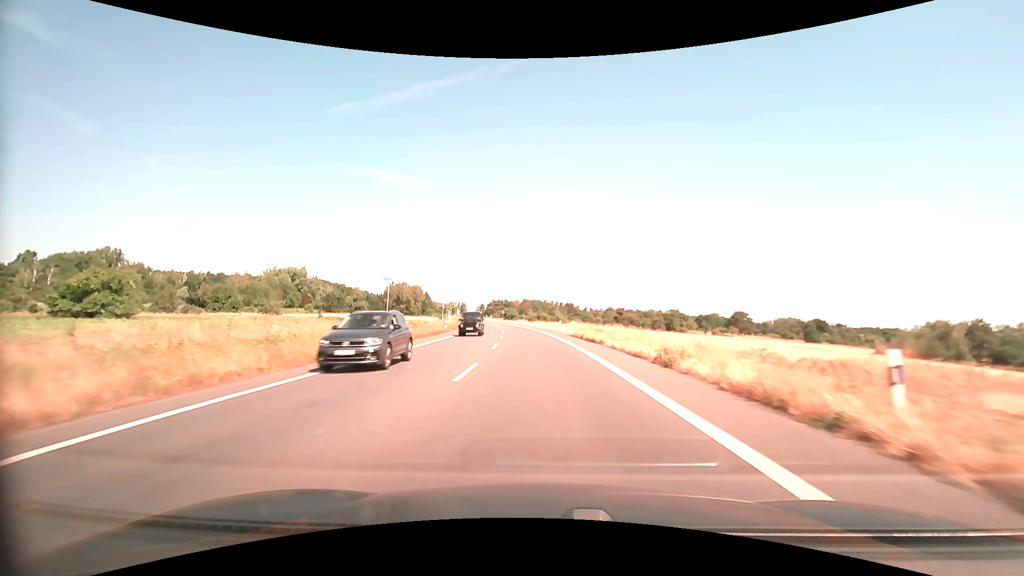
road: primary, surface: asphalt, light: Day
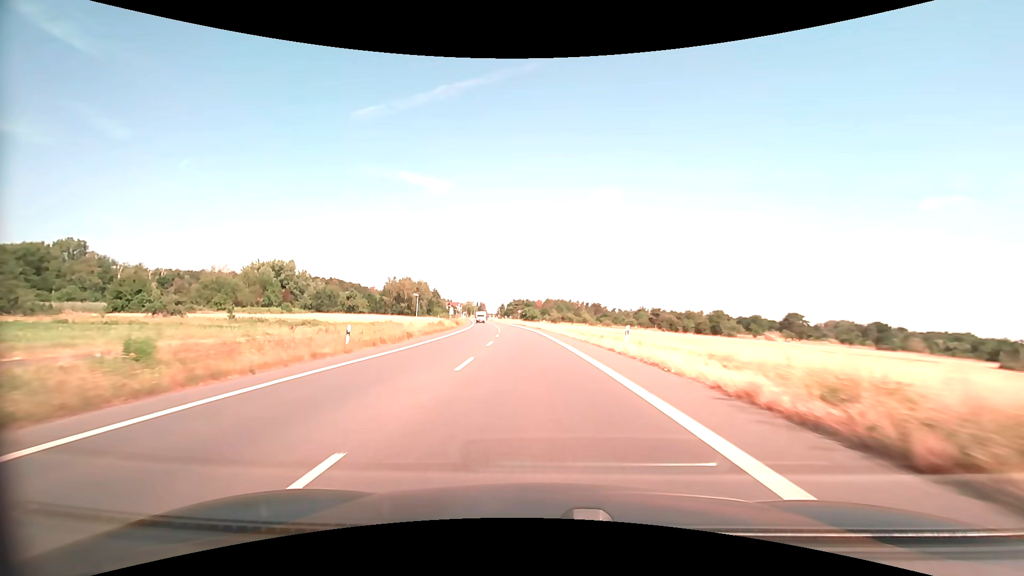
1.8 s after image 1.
(-0.8, +33.2) m; -3°
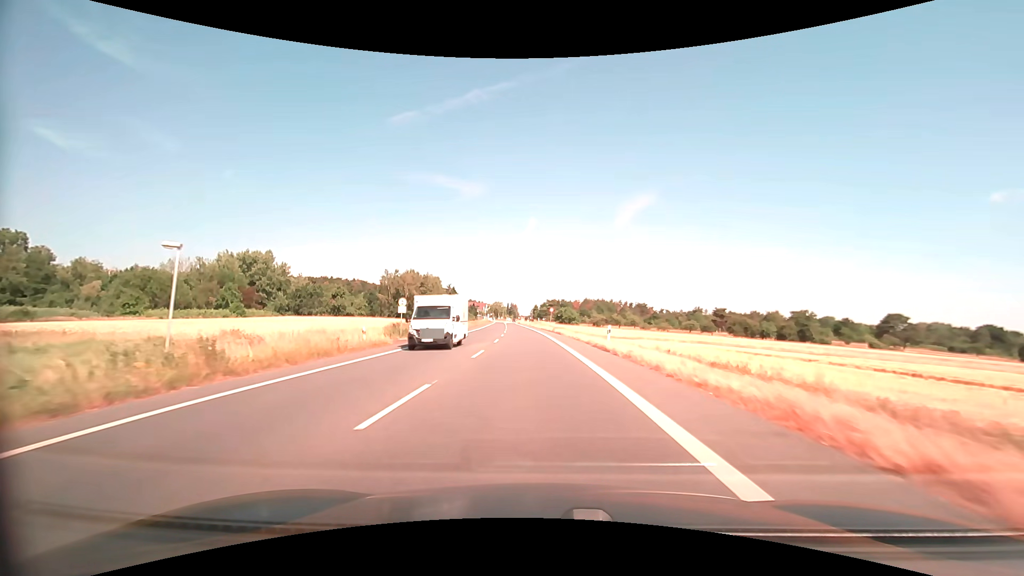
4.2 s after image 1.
(-1.4, +42.8) m; -4°
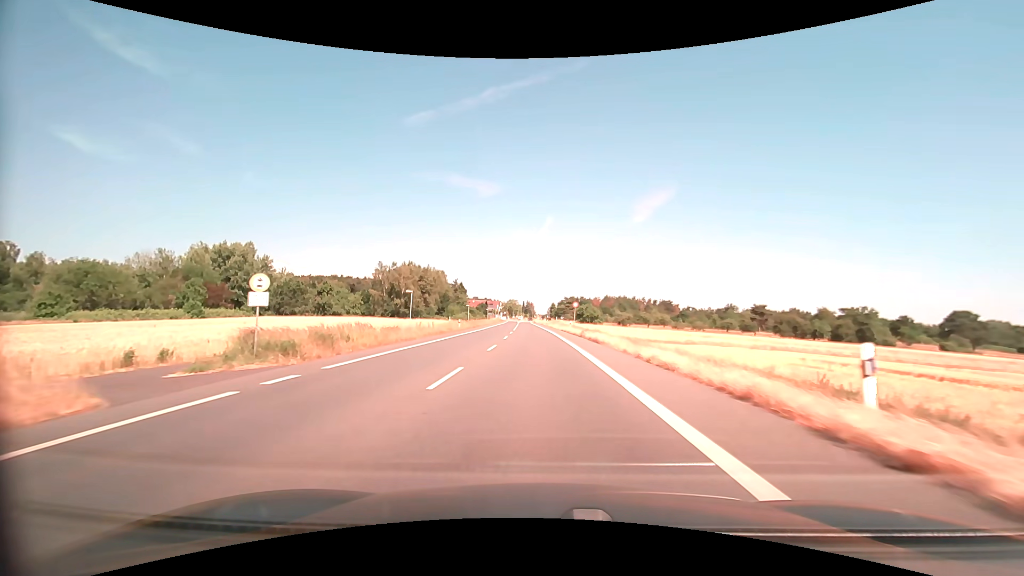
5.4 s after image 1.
(-0.4, +20.8) m; -2°
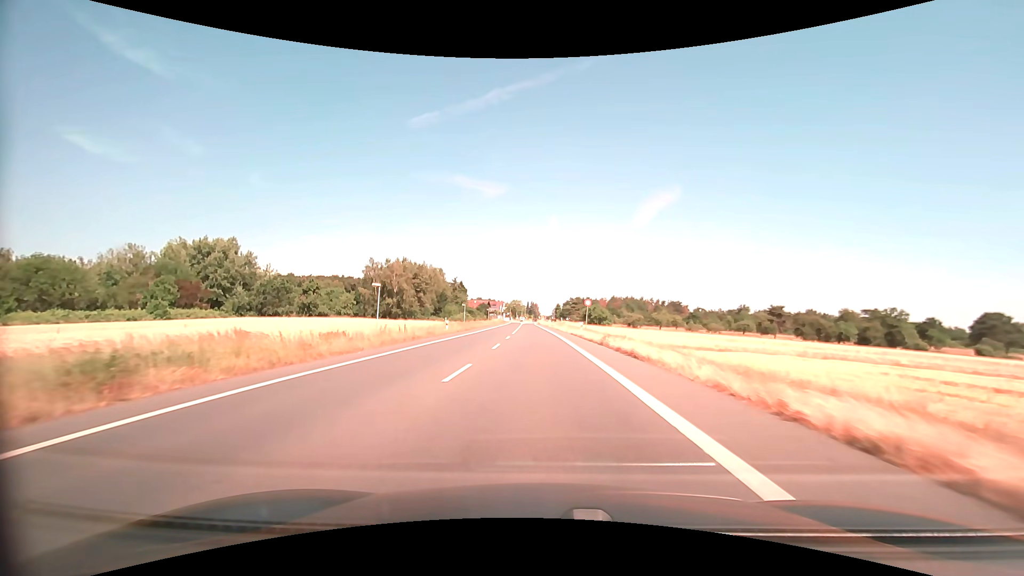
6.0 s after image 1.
(-0.1, +10.3) m; -1°
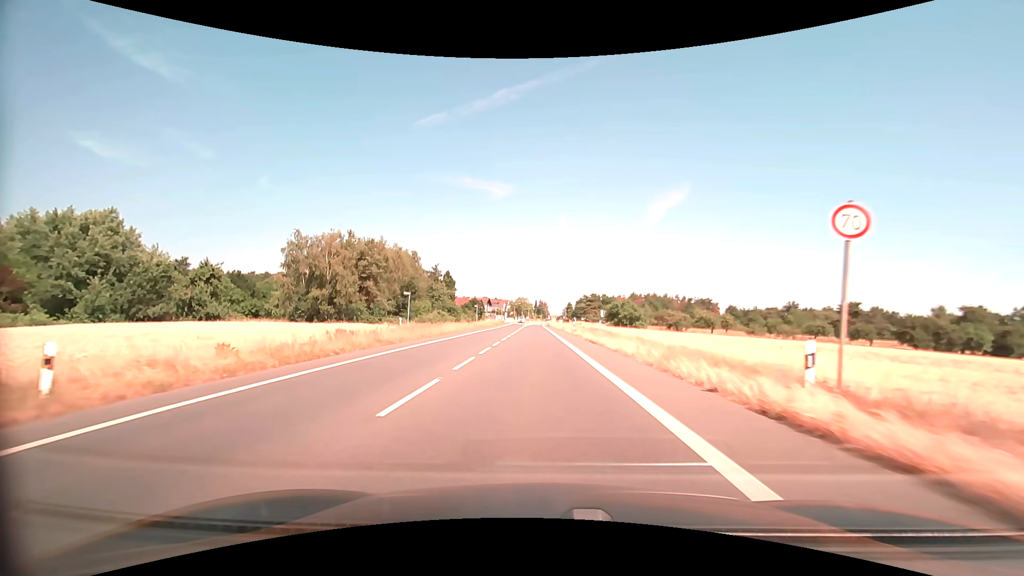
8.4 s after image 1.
(-0.3, +40.2) m; -1°
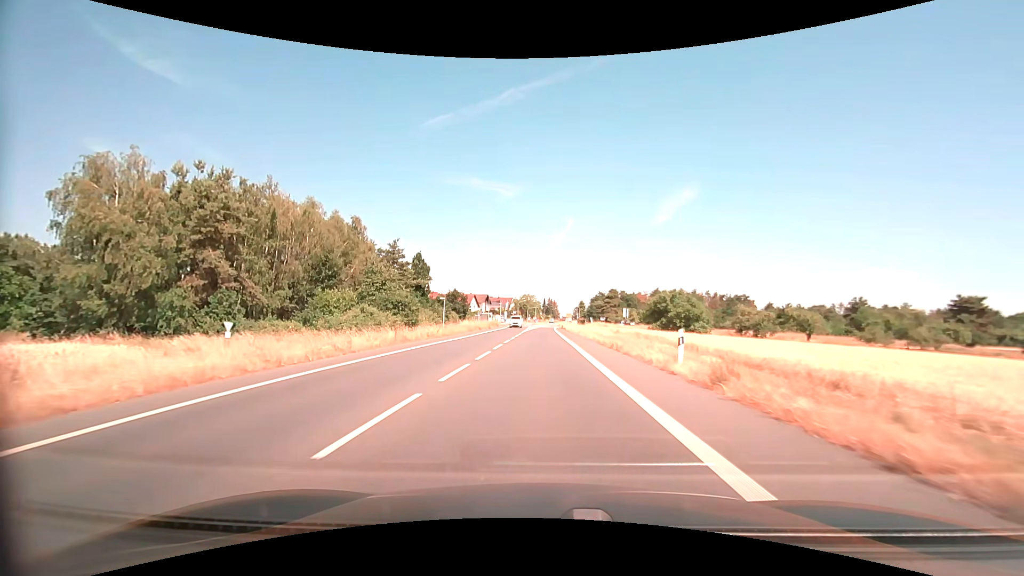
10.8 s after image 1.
(-0.4, +38.7) m; -1°
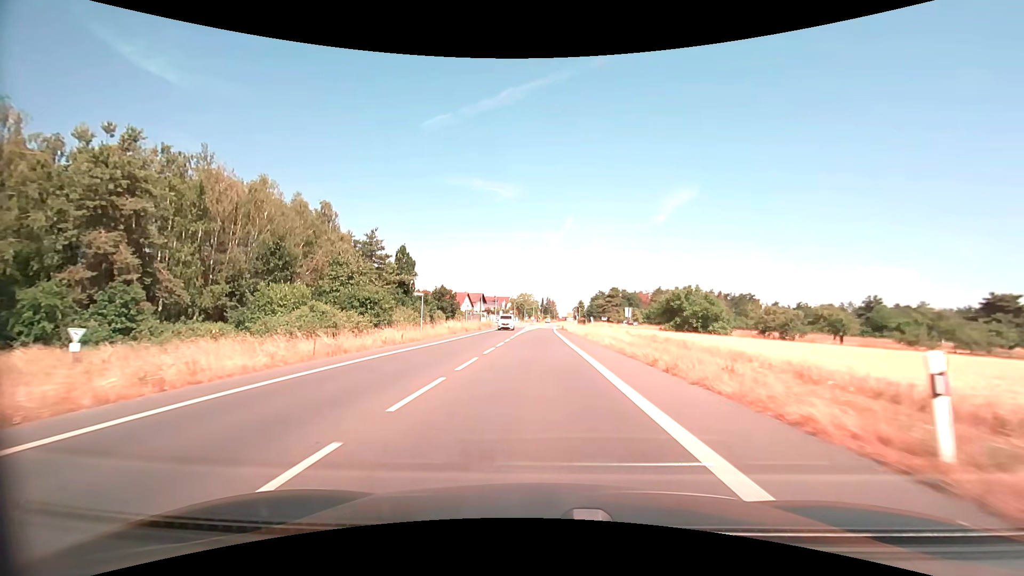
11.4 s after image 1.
(0.0, +9.5) m; 0°
(0, +10) (0, +20) (0, +30) (0, +40) (0, +50) (0, +60) (0, +70) (0, +80) (+1, +90) (+1, +100) m
